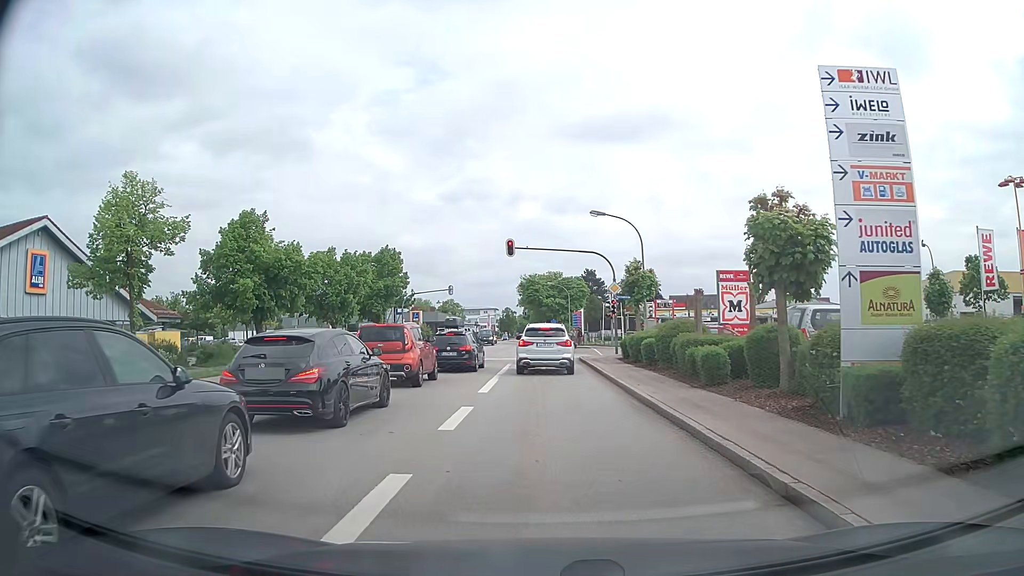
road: secondary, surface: asphalt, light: Day
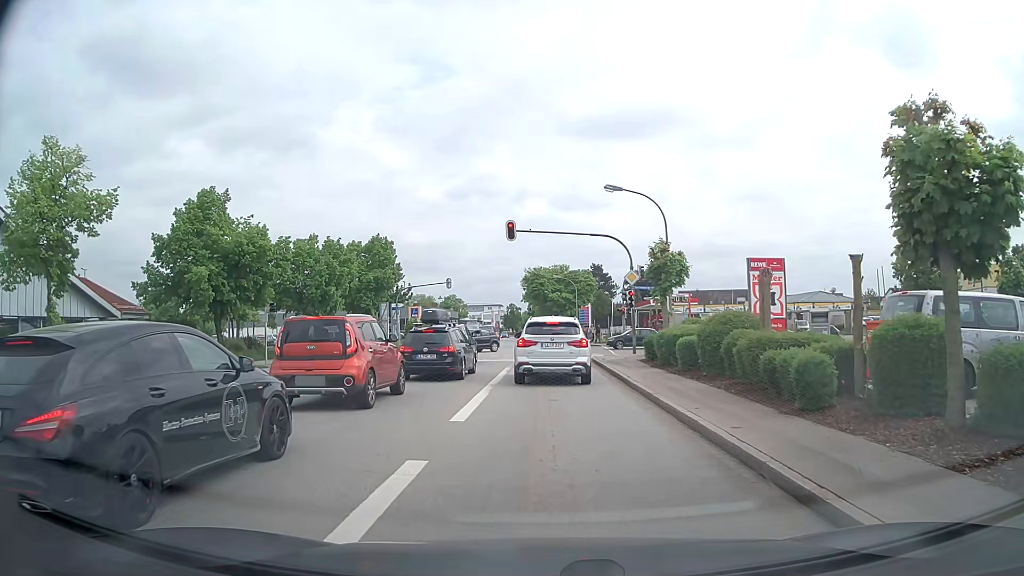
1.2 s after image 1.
(0.0, +5.4) m; 0°
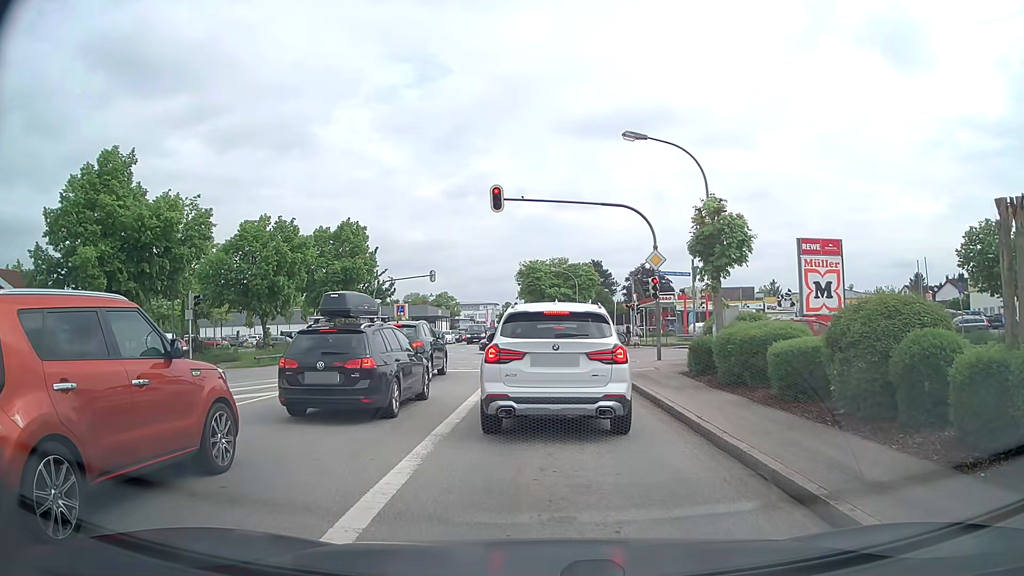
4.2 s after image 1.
(0.0, +7.9) m; +2°
